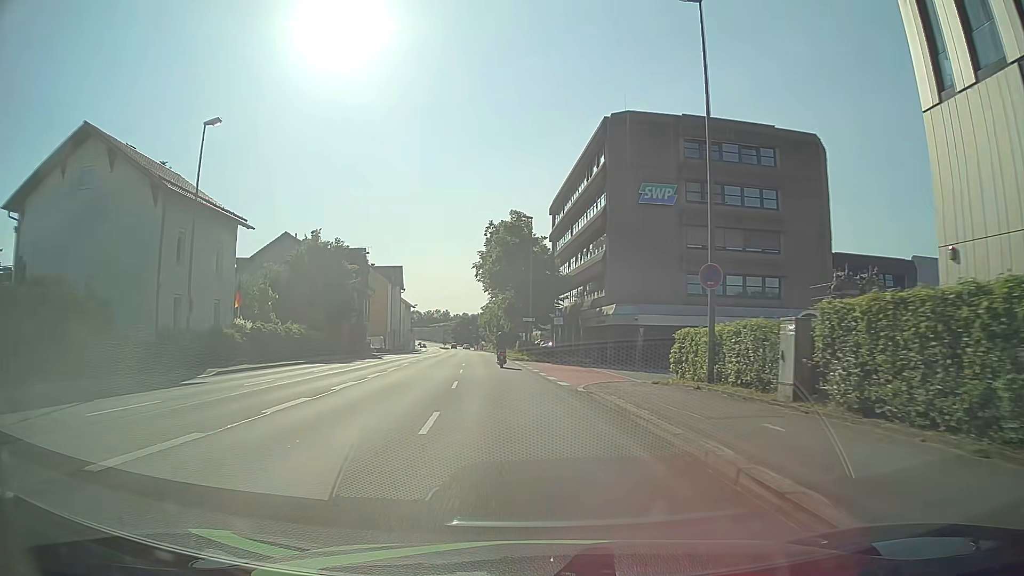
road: primary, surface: asphalt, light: Day
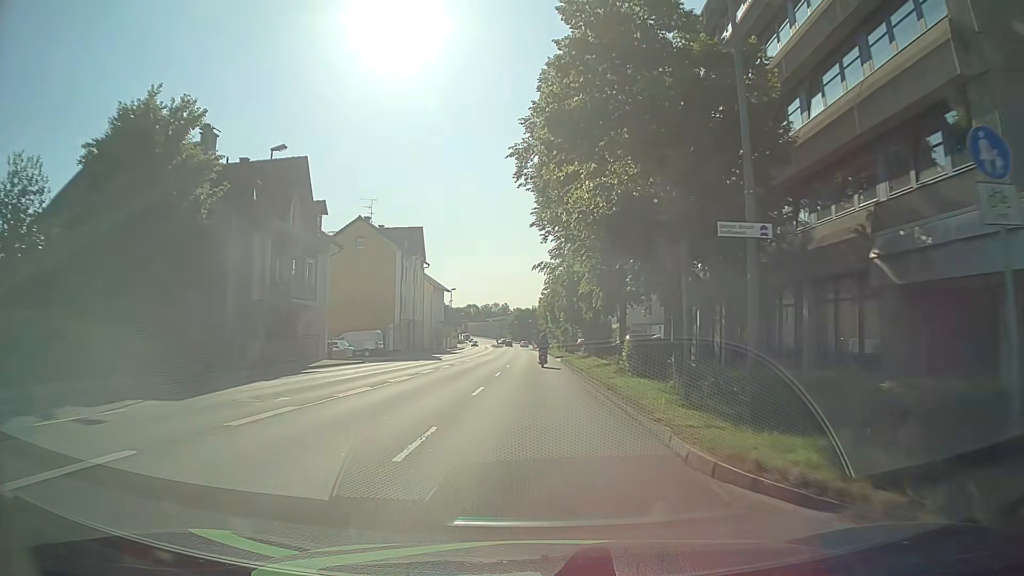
(-2.1, +38.4) m; -5°
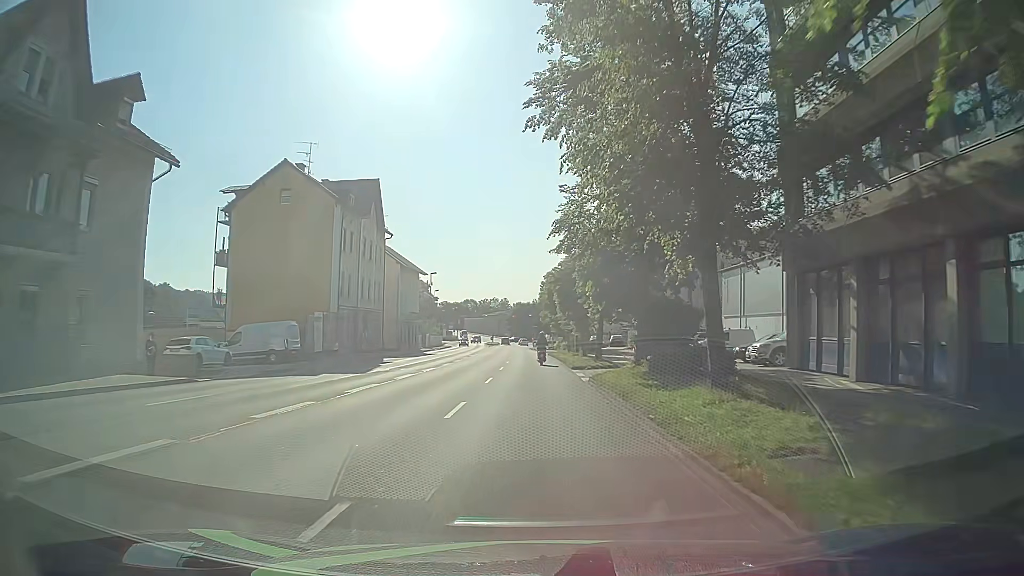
(-0.2, +23.0) m; -1°
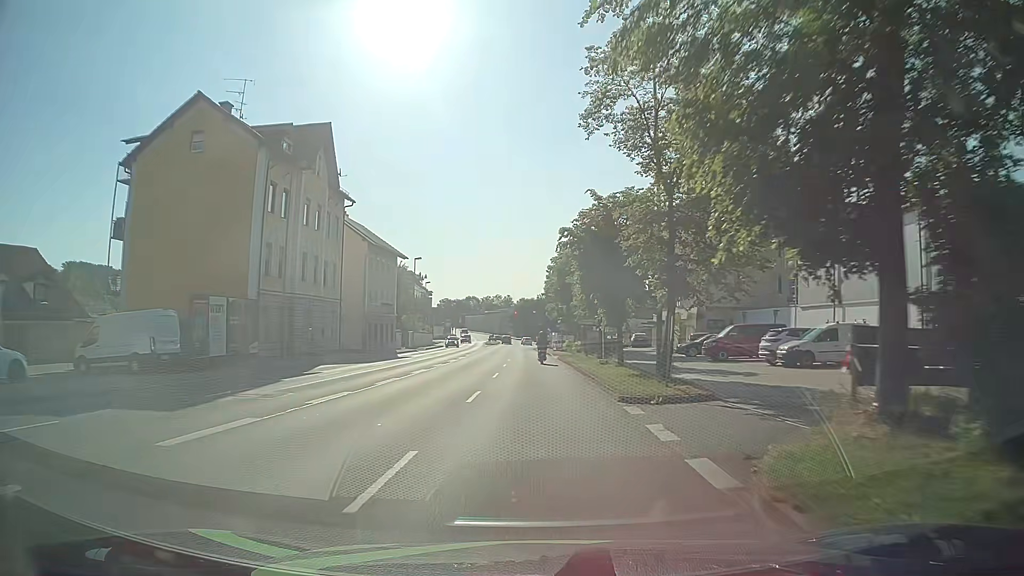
(+0.1, +15.4) m; 0°
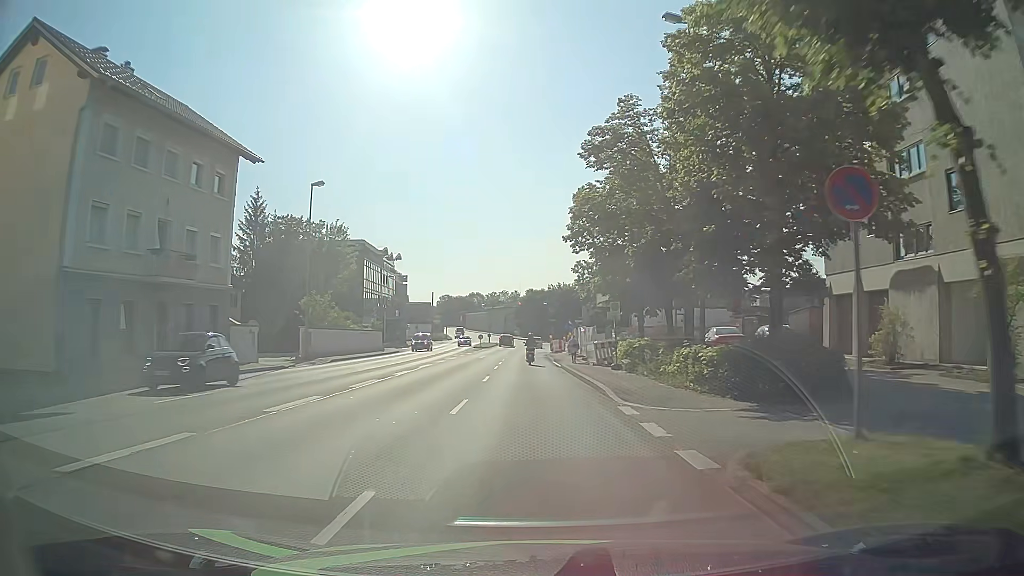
(+0.2, +38.3) m; +1°
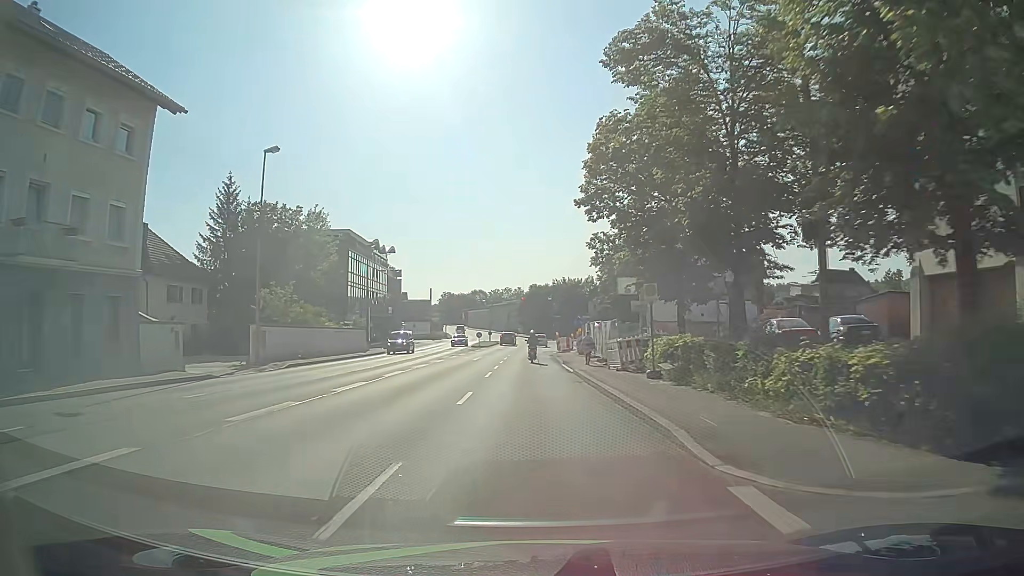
(-0.1, +7.6) m; -1°
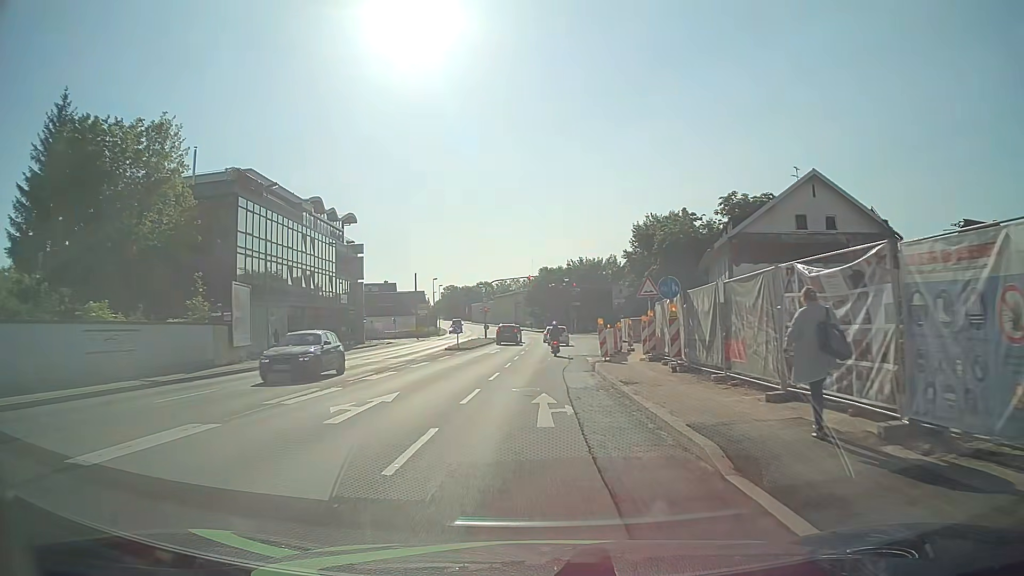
(-0.3, +27.7) m; -1°
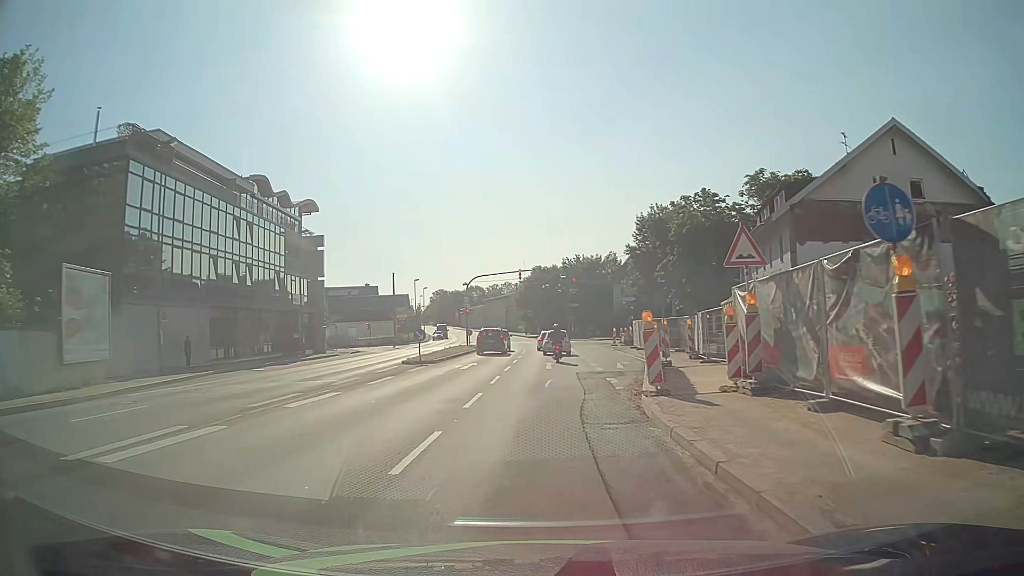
(+0.1, +11.6) m; +1°
(0, +10) (0, +20) (0, +30) (+1, +40) (0, +50) (0, +60) (0, +70) (-1, +80) (-2, +90) (-3, +100) m
